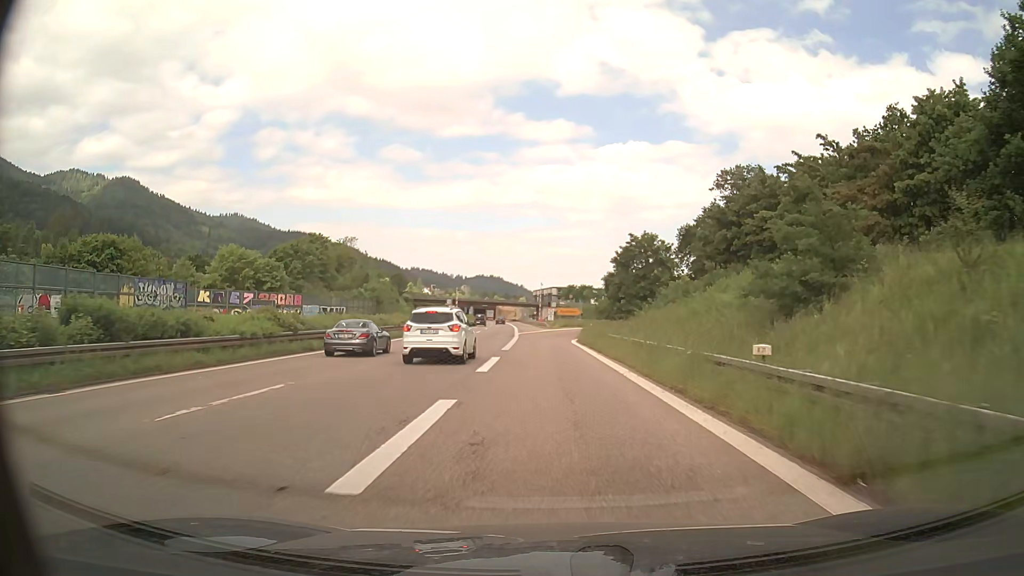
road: trunk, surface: asphalt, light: Day
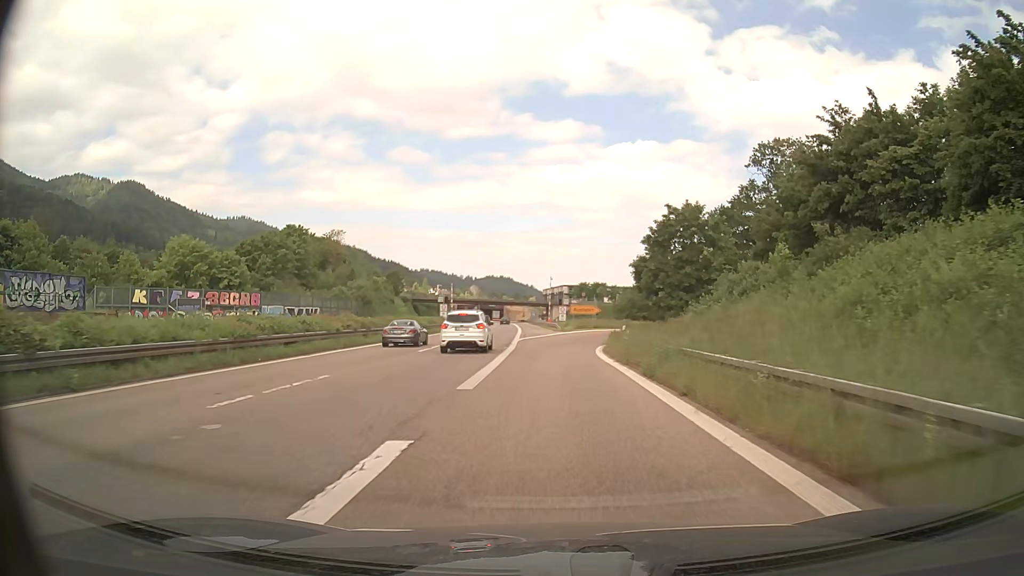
(-0.1, +16.0) m; -1°
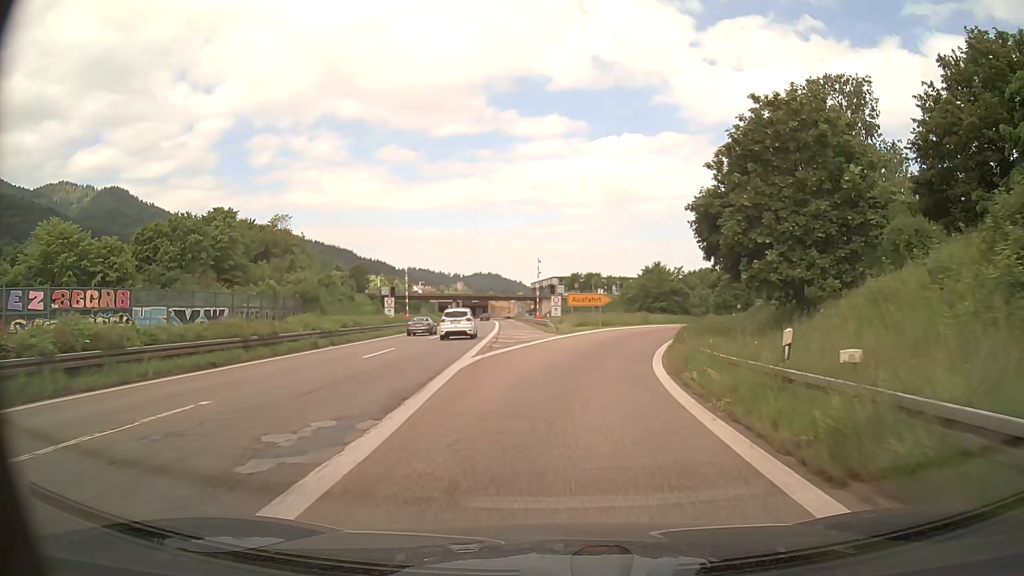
(-0.1, +23.4) m; +1°
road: trunk_link
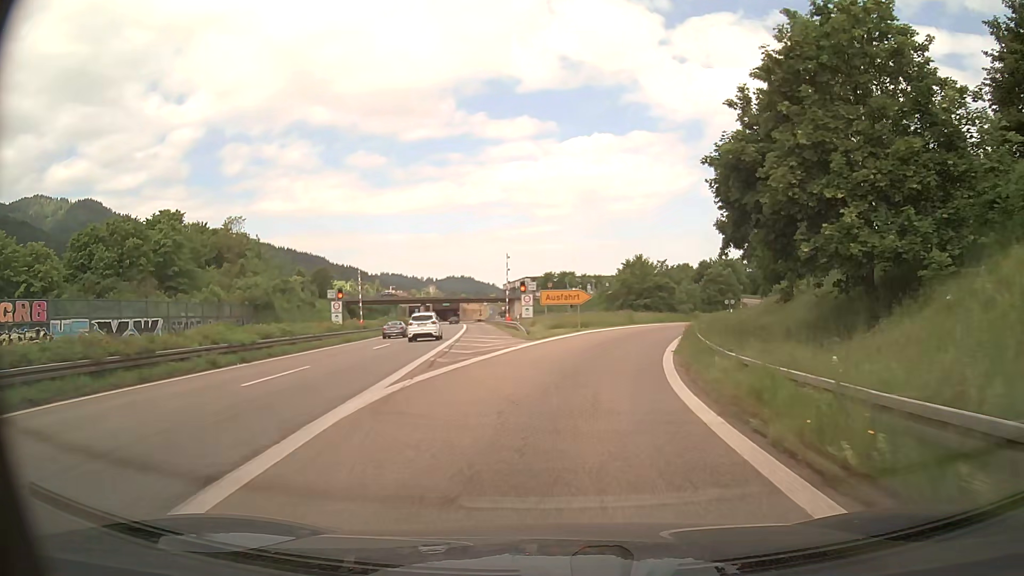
(+0.2, +7.7) m; +2°
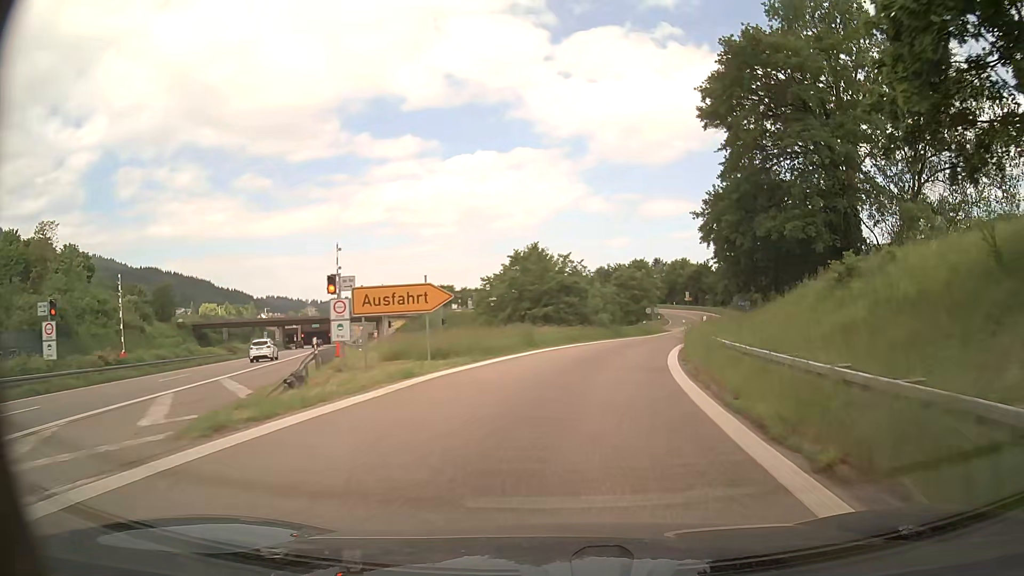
(+1.7, +22.5) m; +9°
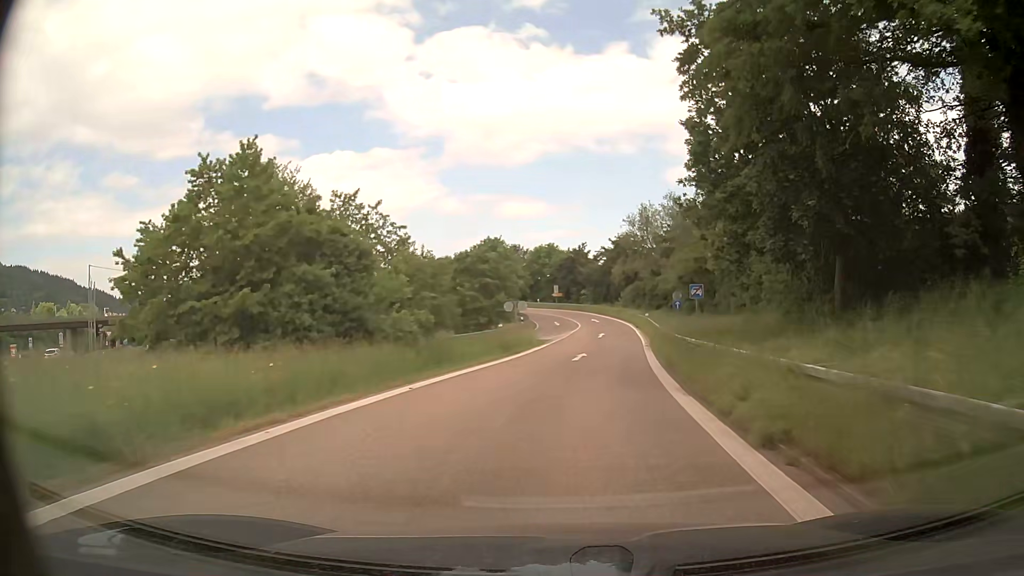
(+3.6, +28.4) m; +13°
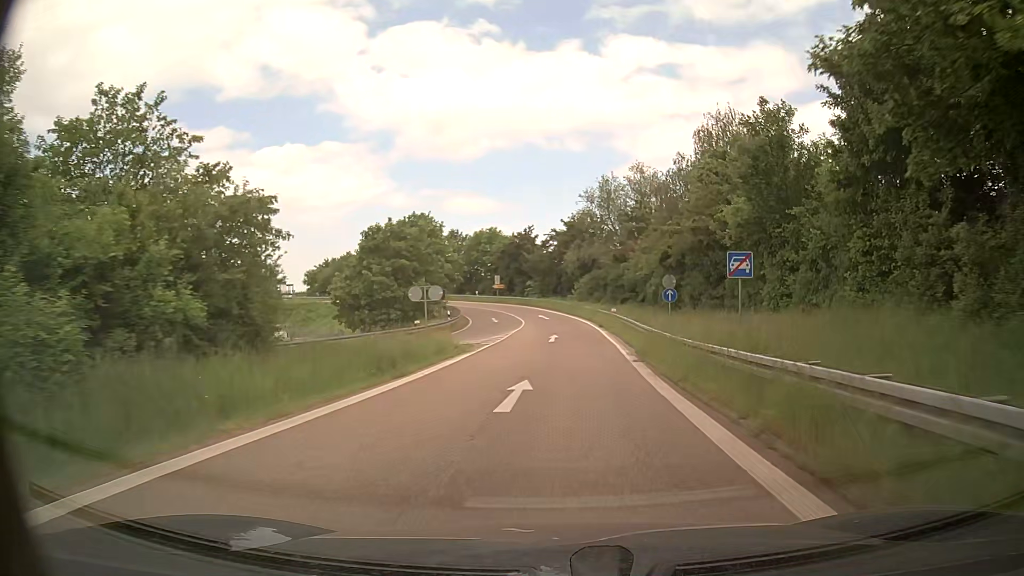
(+0.5, +13.9) m; +4°
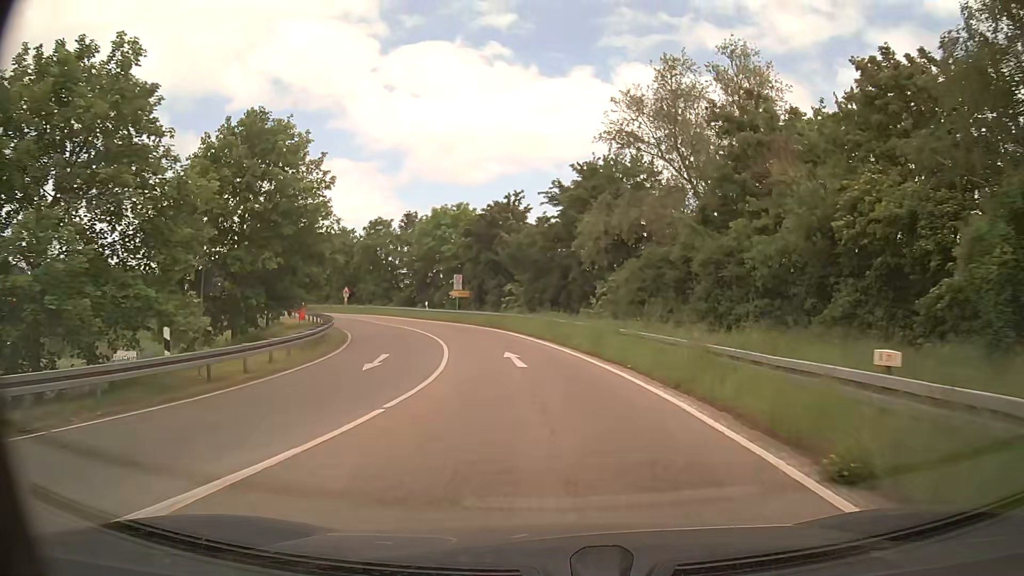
(+0.7, +34.5) m; 0°
(0, +10) (-1, +20) (-3, +30) (-7, +39) (-11, +48) (-16, +57) (-23, +64) (-30, +71) (-38, +77) (-46, +82) m
